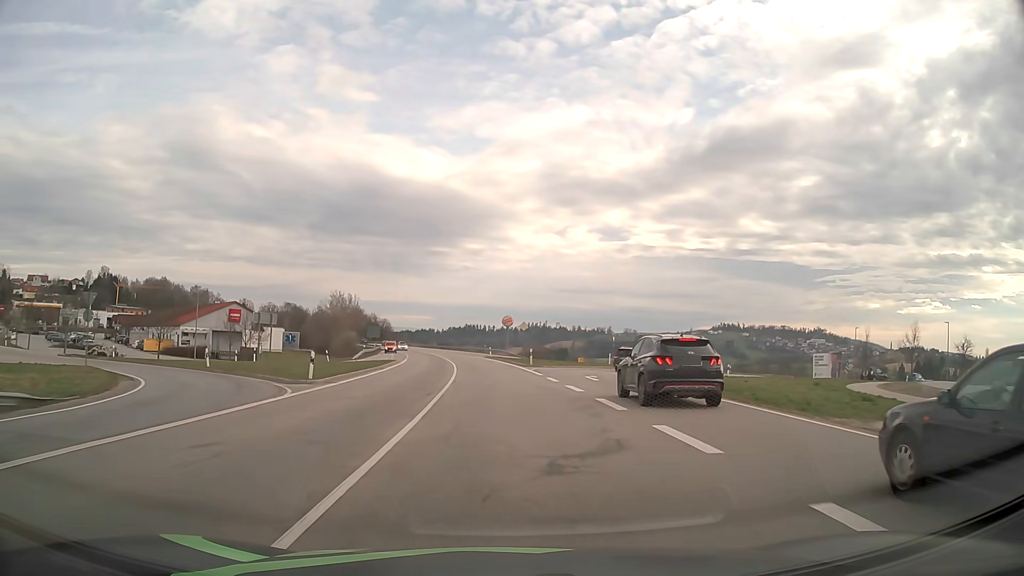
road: primary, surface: asphalt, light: Day
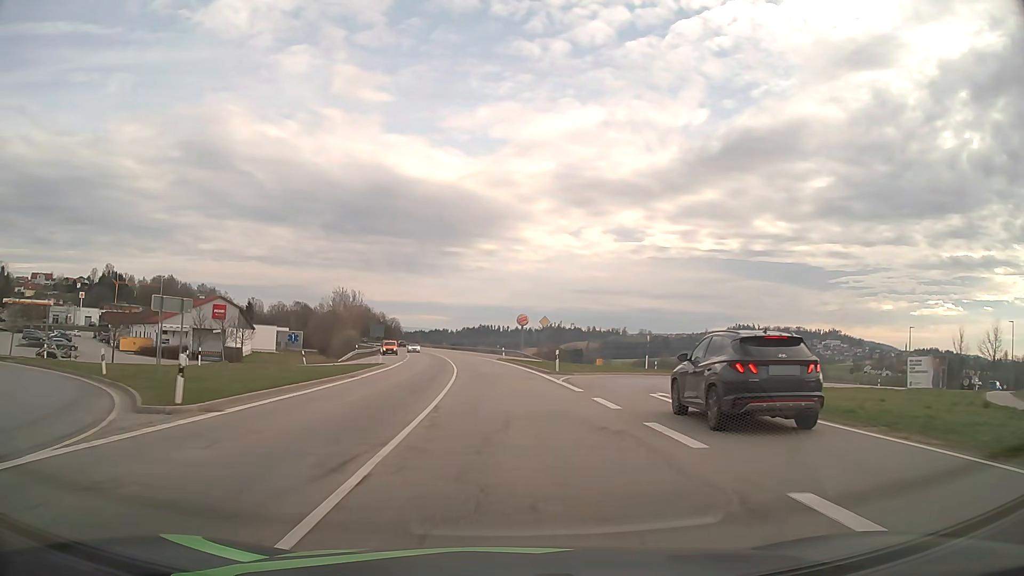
(-0.1, +11.6) m; -1°
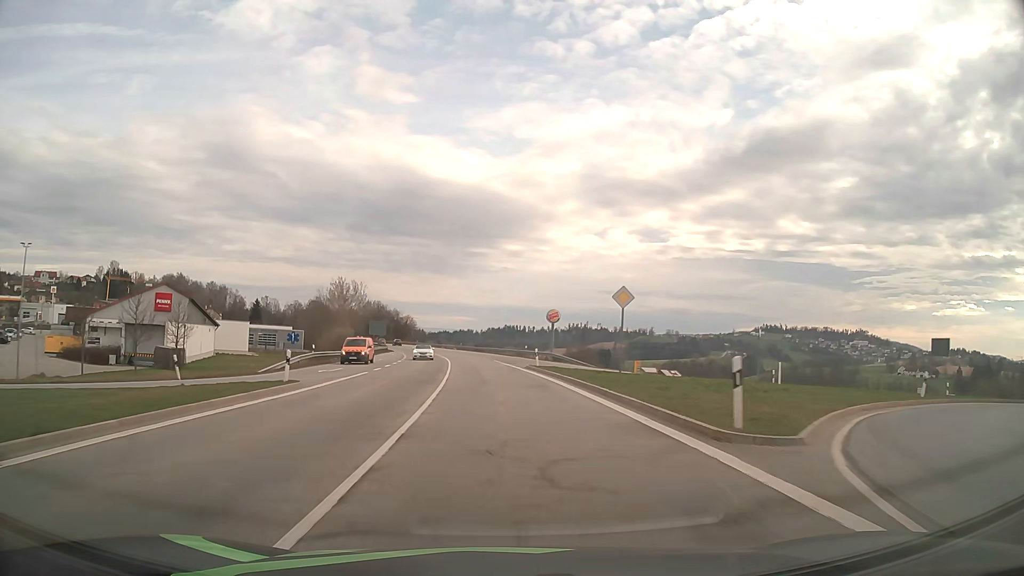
(-0.5, +24.1) m; -2°
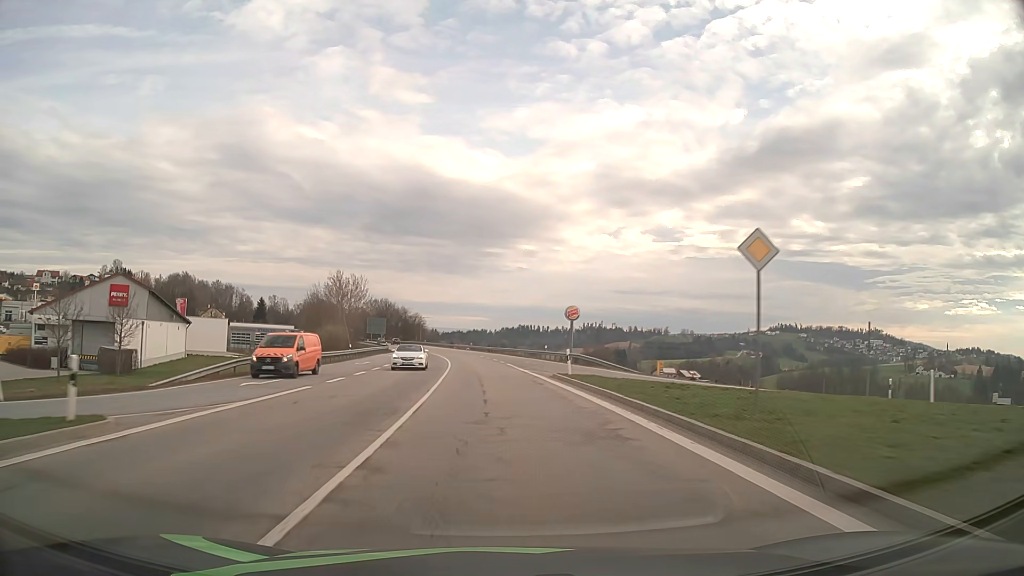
(-0.1, +12.4) m; -1°
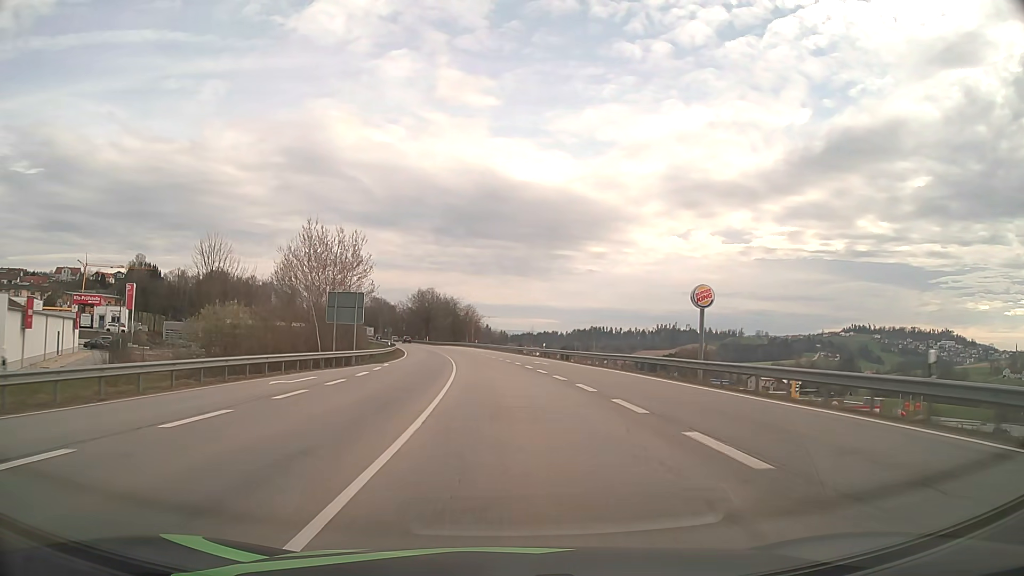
(-2.7, +51.0) m; -6°
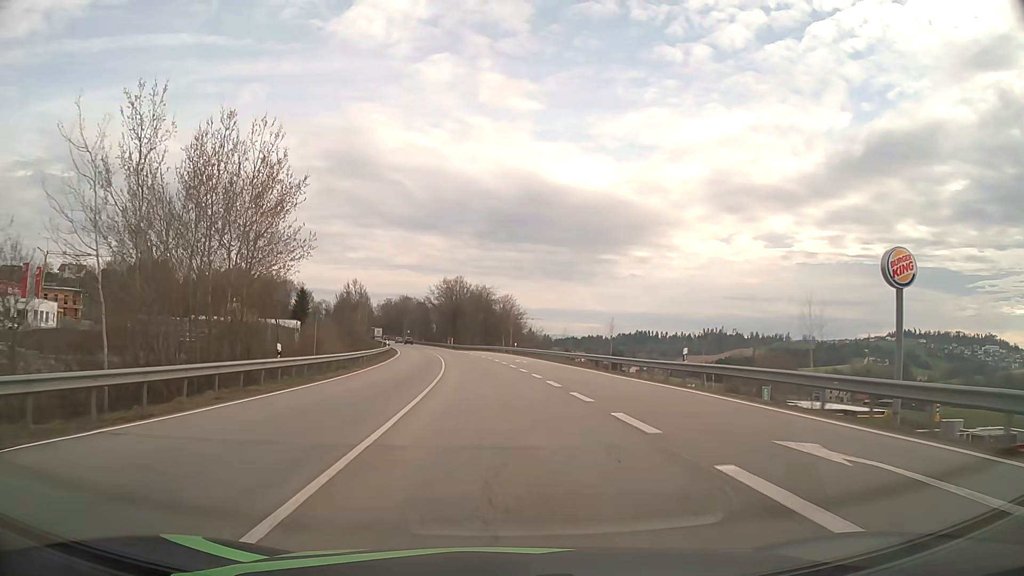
(-1.2, +38.7) m; -4°
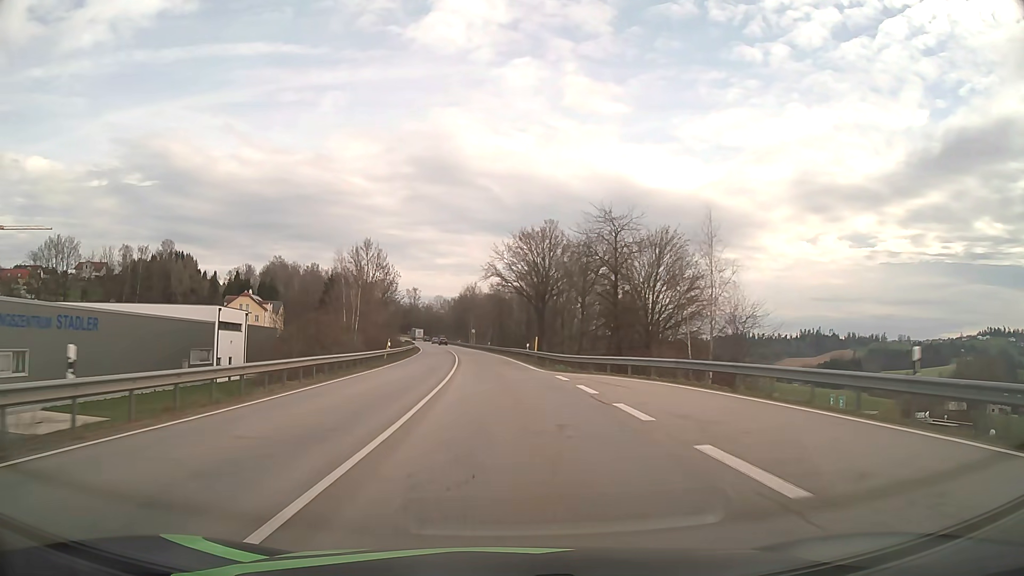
(-4.5, +64.5) m; -8°
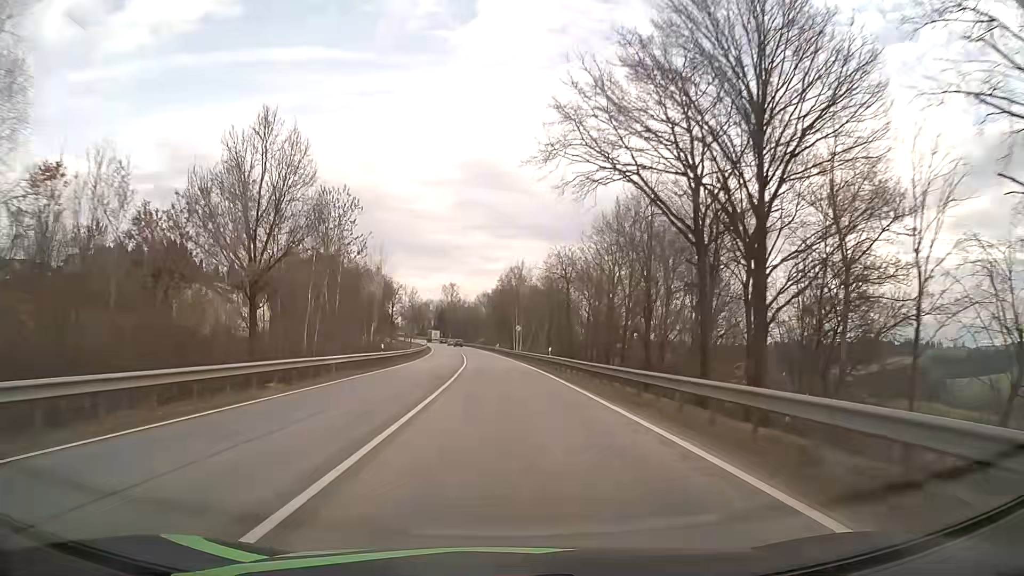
(-2.0, +52.0) m; -4°
(0, +10) (0, +20) (-1, +30) (-1, +40) (-2, +50) (-2, +60) (-3, +70) (-3, +80) (-4, +90) (-5, +100) m
